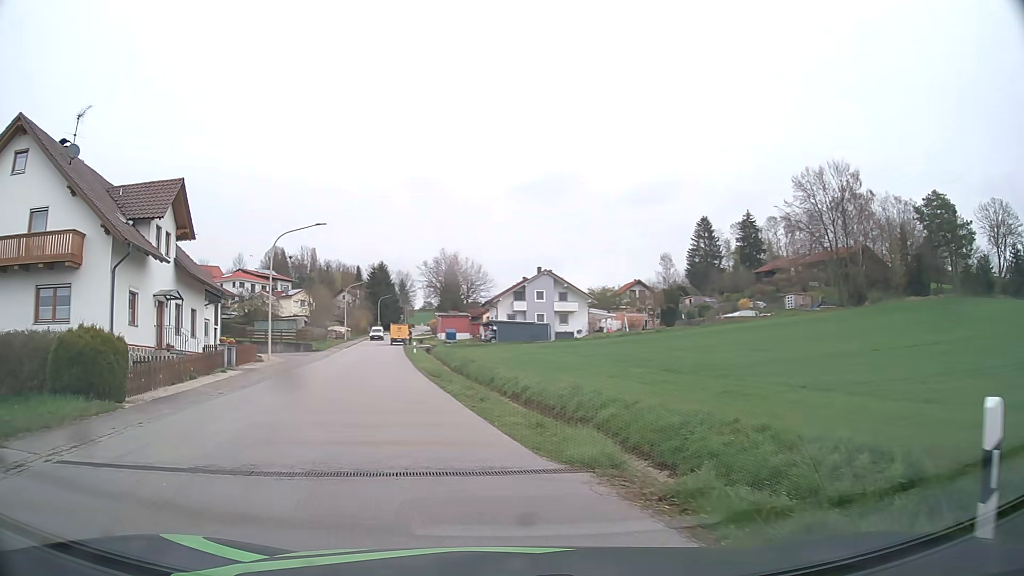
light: Day
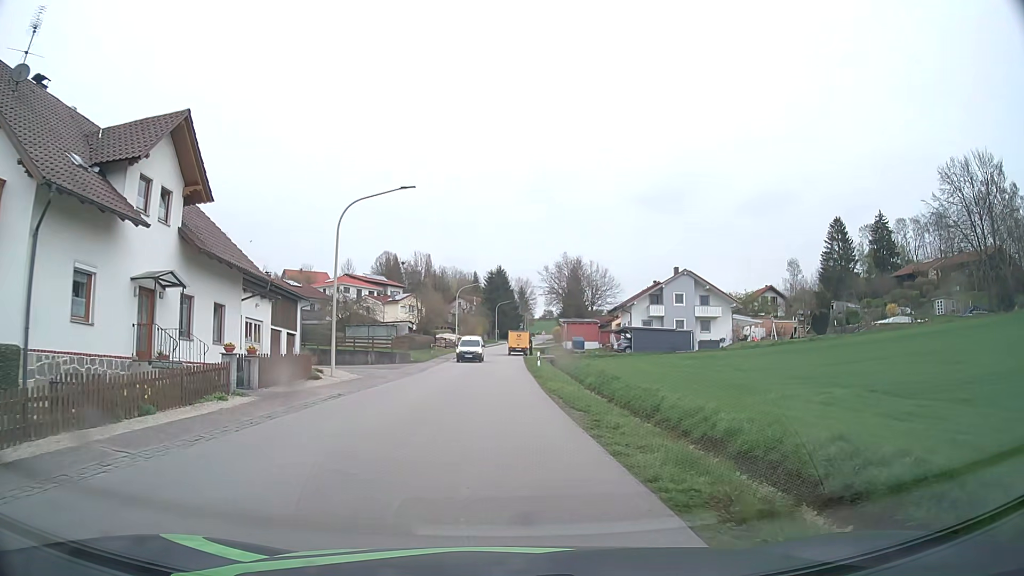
(-1.3, +11.1) m; -9°
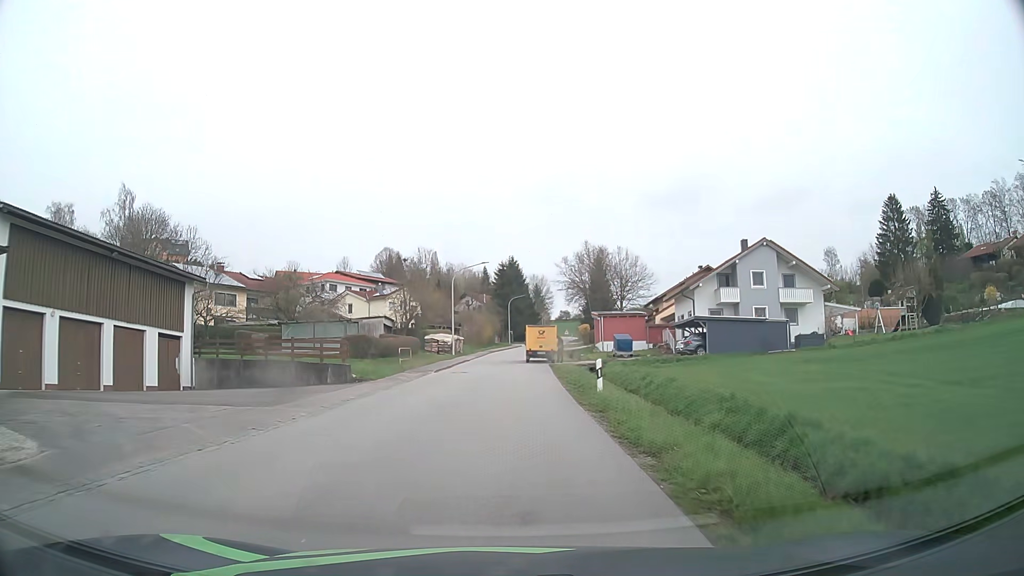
(-0.1, +21.4) m; -1°
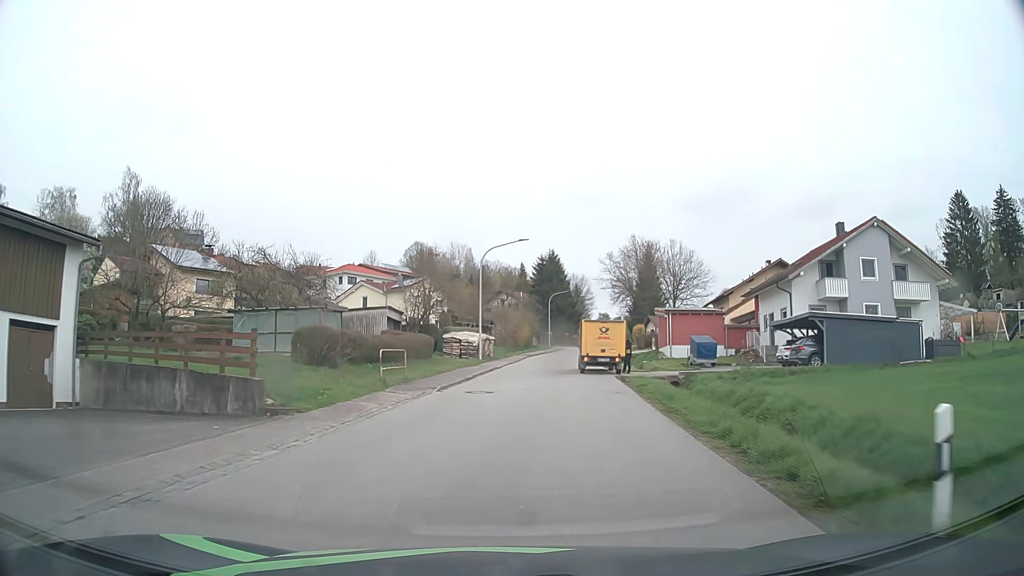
(-0.4, +12.8) m; -3°
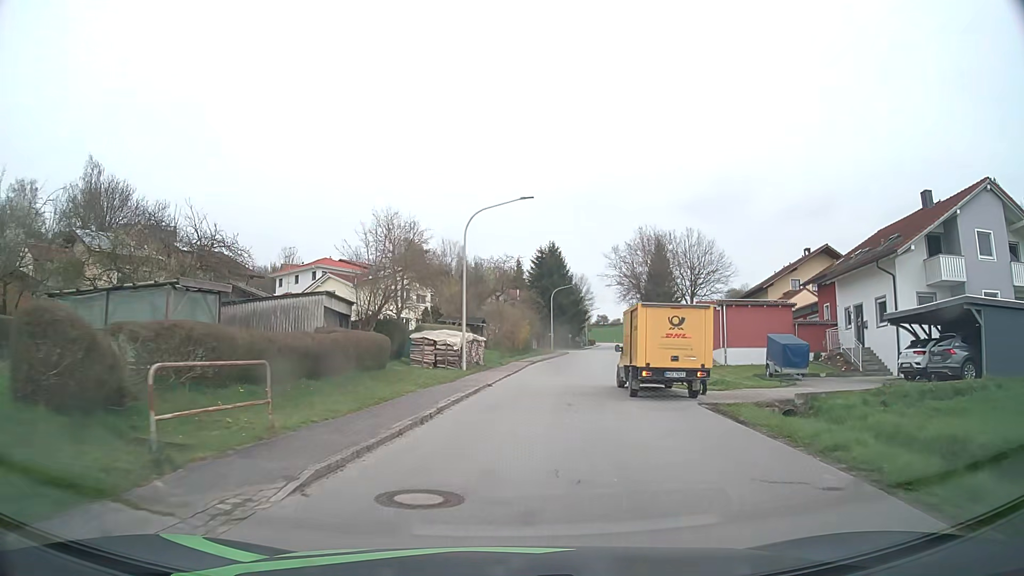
(0.0, +12.6) m; 0°
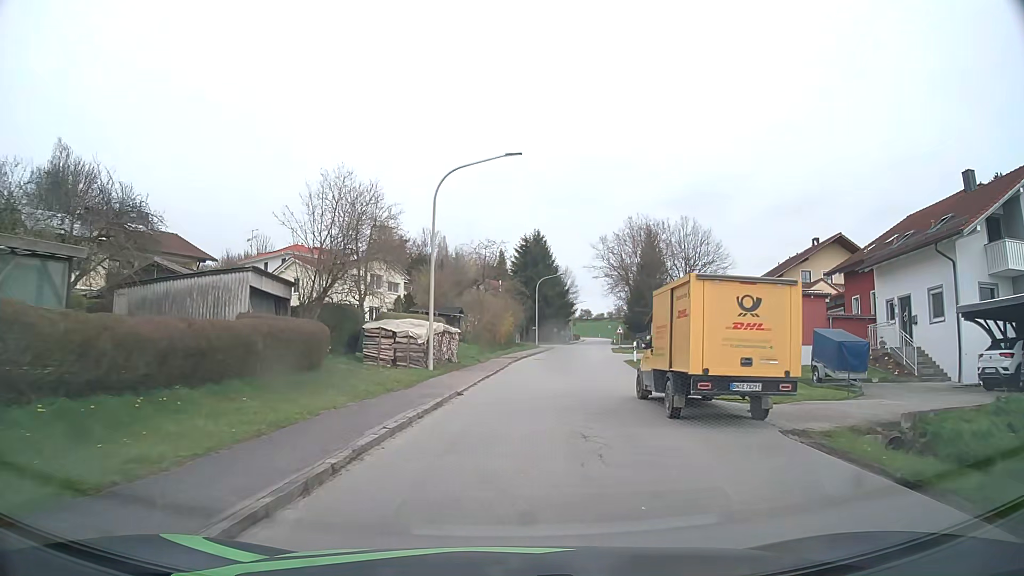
(+0.1, +6.0) m; +1°
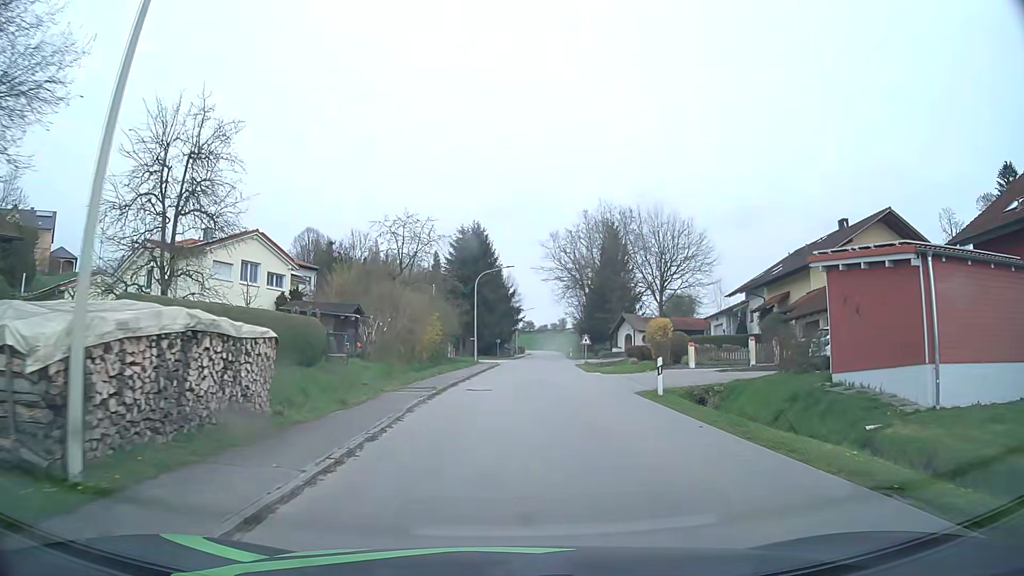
(+0.7, +16.8) m; +5°
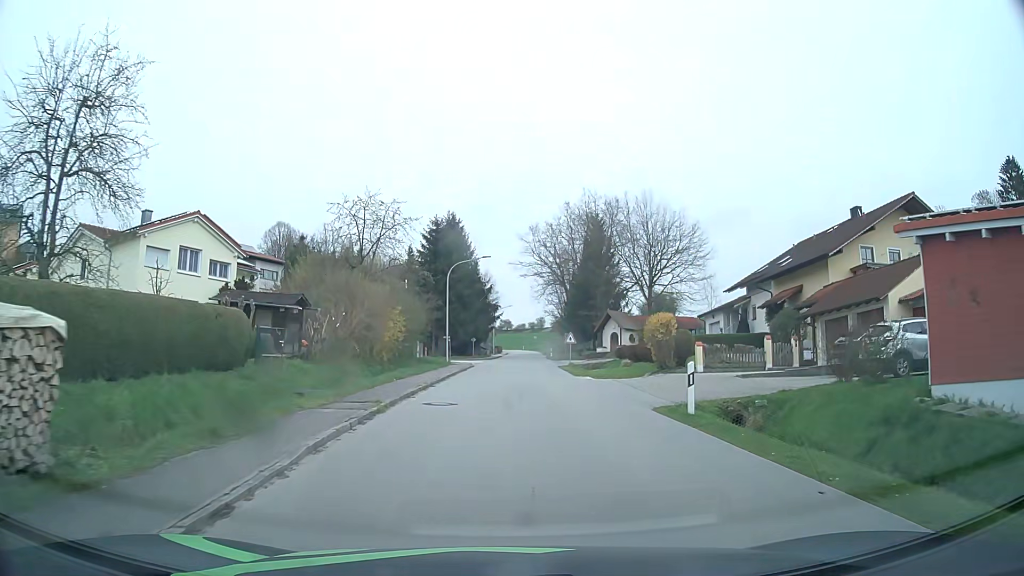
(+0.1, +5.3) m; +2°
